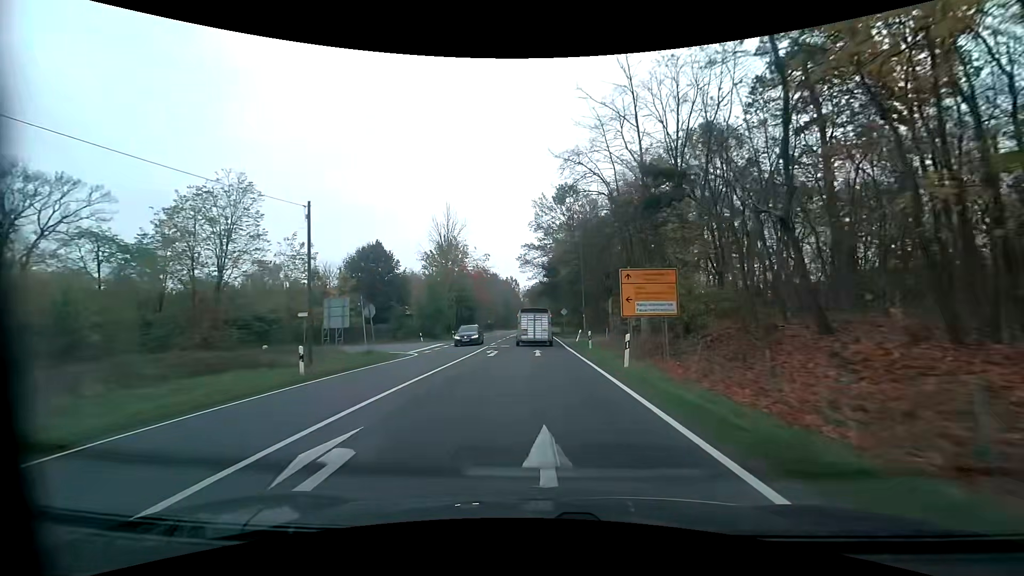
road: primary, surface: asphalt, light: Day
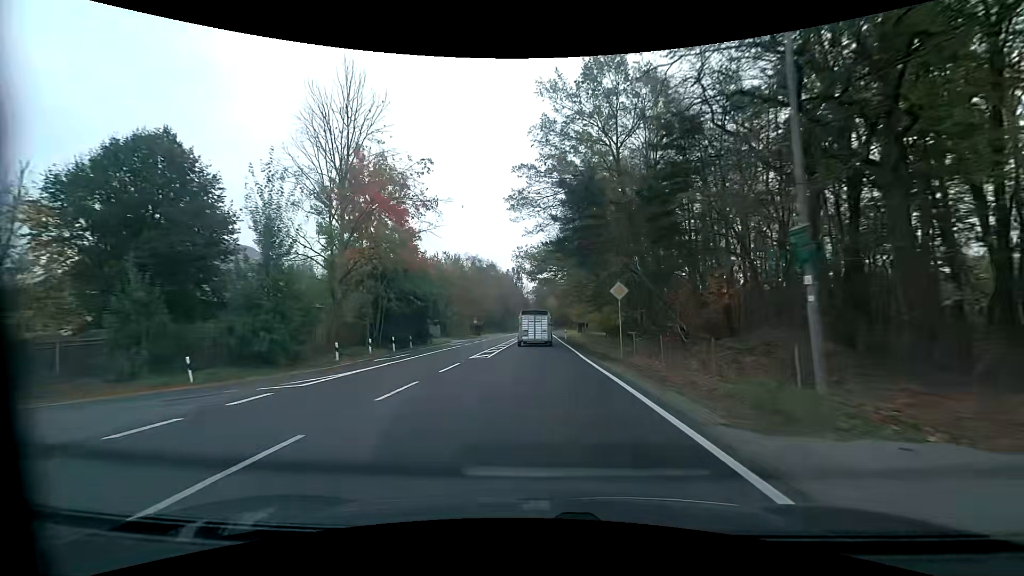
(-0.3, +37.5) m; -1°
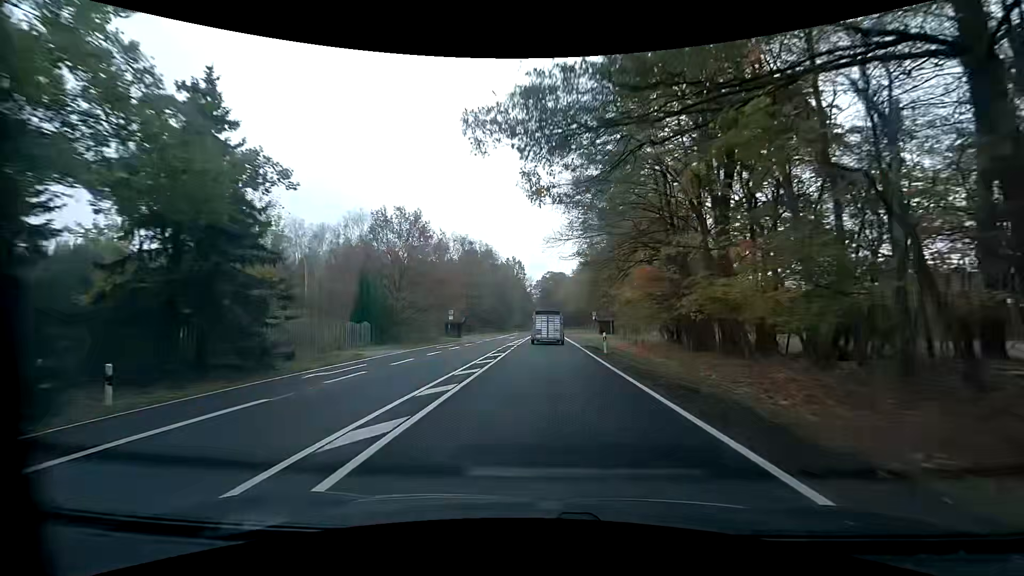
(-0.1, +29.0) m; 0°
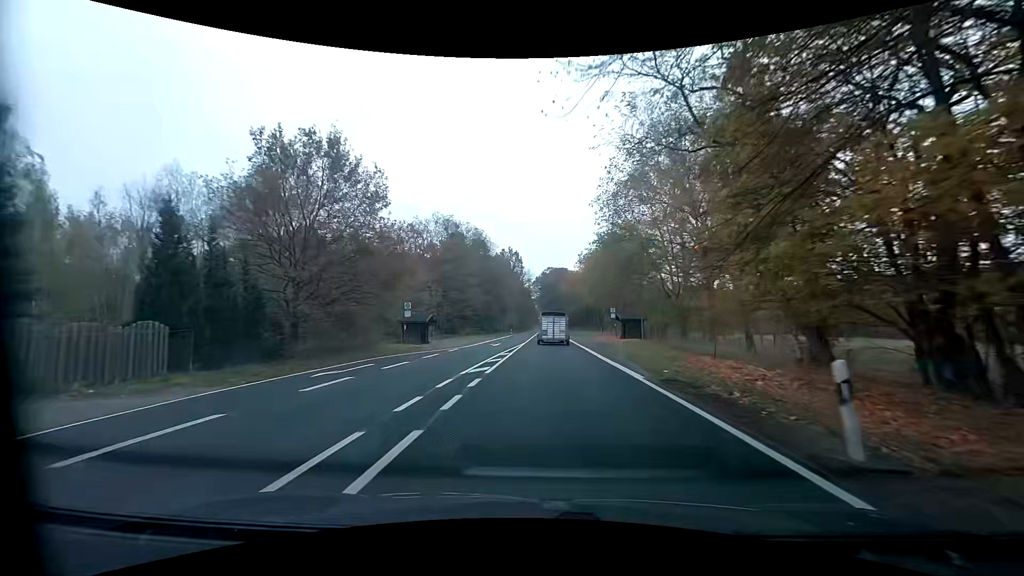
(+0.1, +20.1) m; +1°
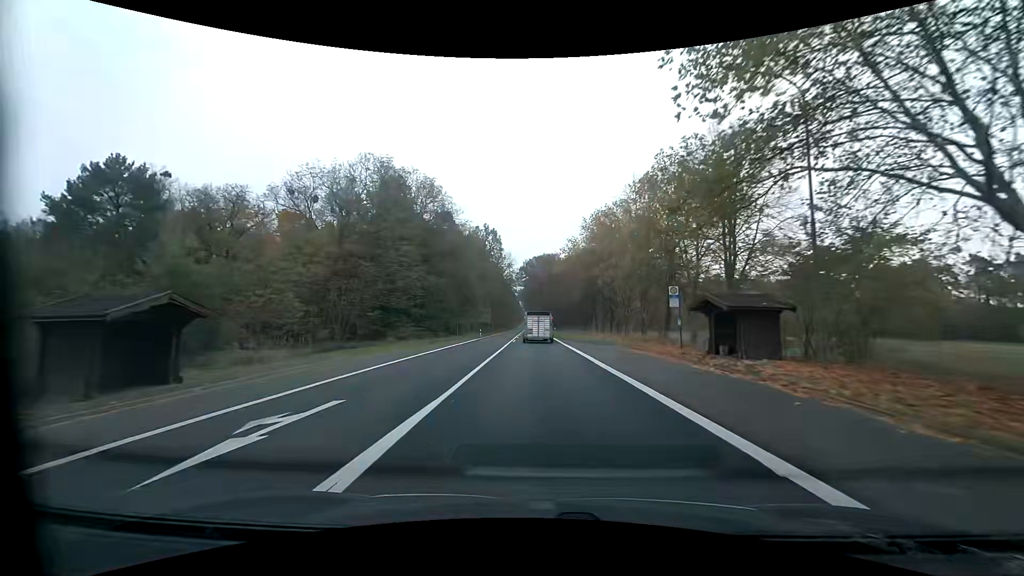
(+0.1, +31.3) m; +1°
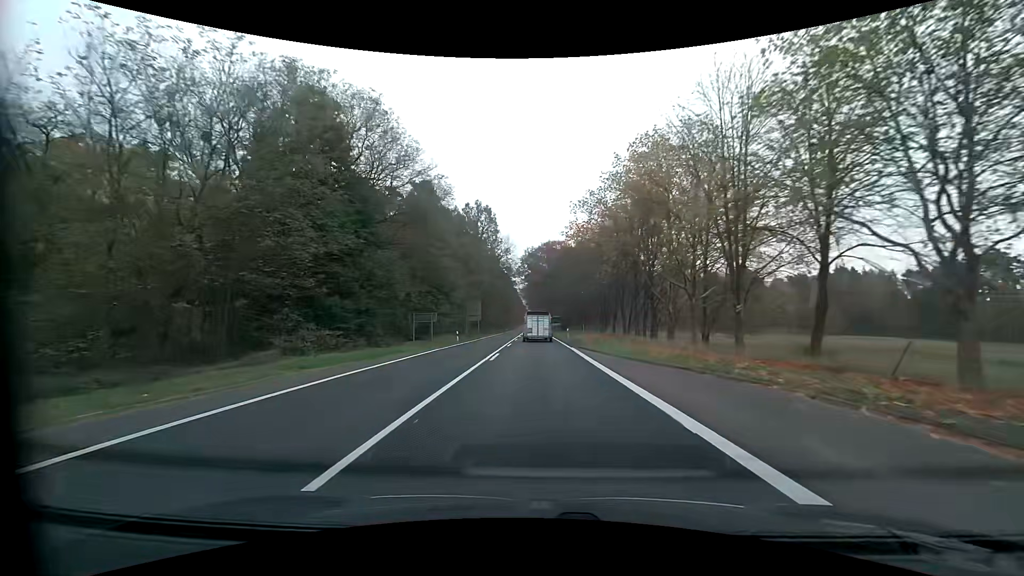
(+0.1, +21.5) m; 0°
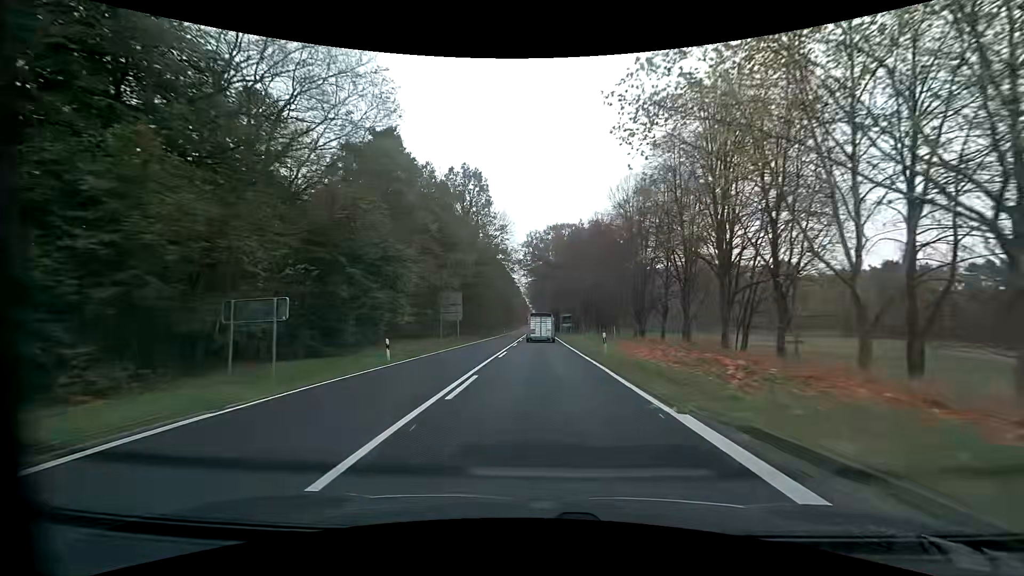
(-0.1, +21.8) m; 0°
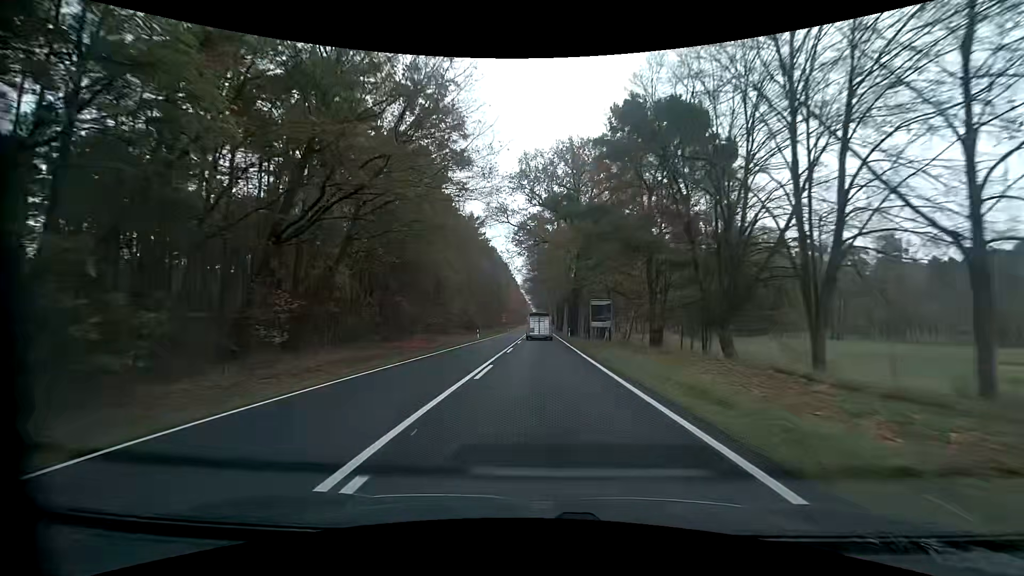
(0.0, +45.1) m; 0°
(0, +10) (0, +20) (0, +30) (0, +40) (0, +50) (0, +60) (0, +70) (0, +80) (0, +90) (+1, +100) m
